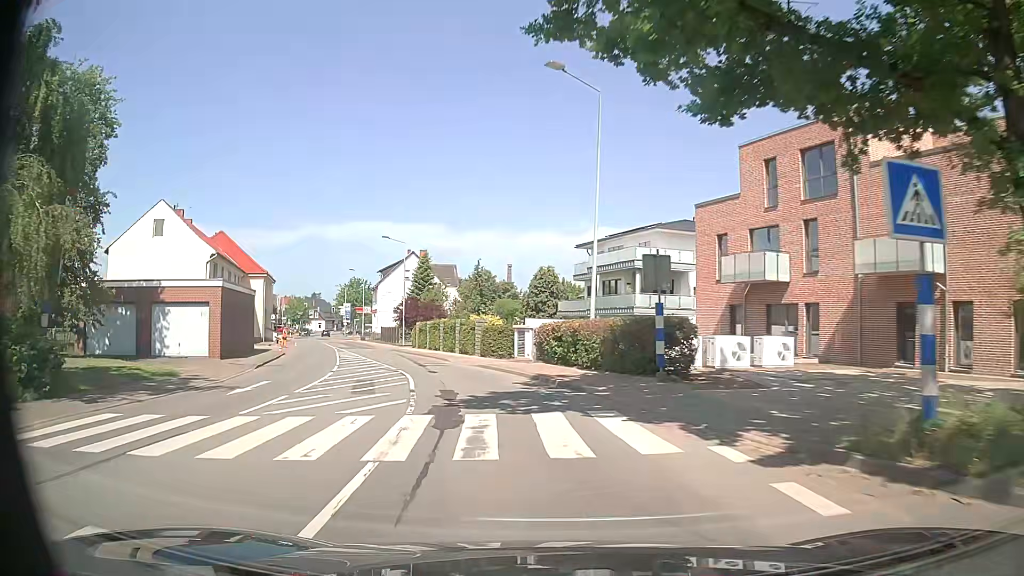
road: secondary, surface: asphalt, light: Day
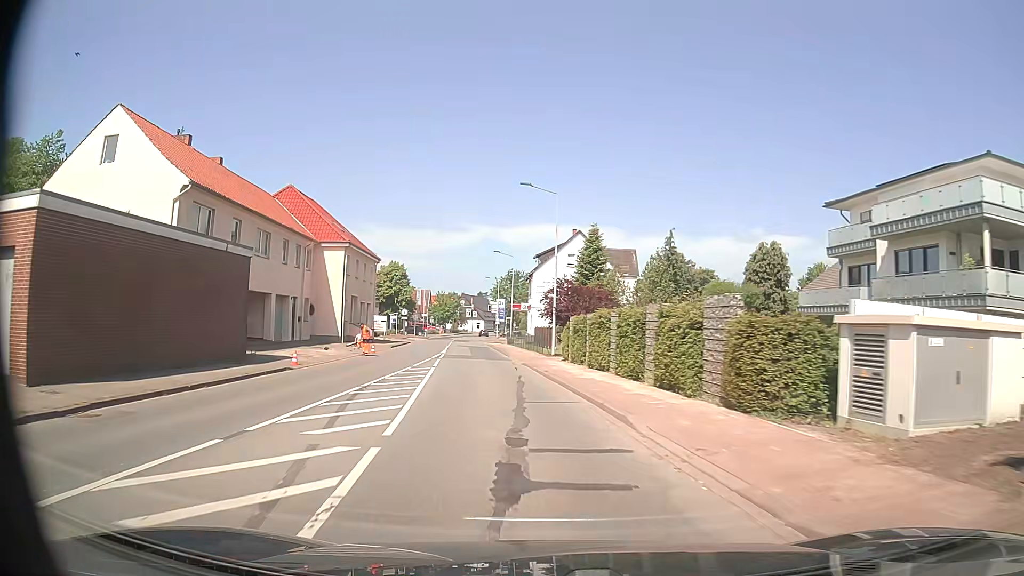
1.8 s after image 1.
(-3.5, +22.8) m; -16°
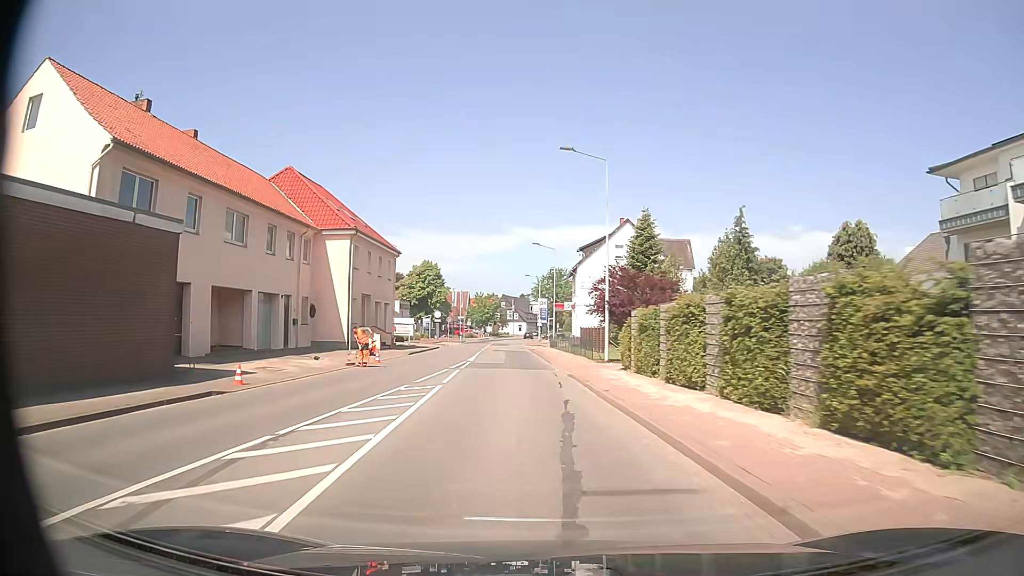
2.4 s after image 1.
(-0.3, +7.9) m; -4°
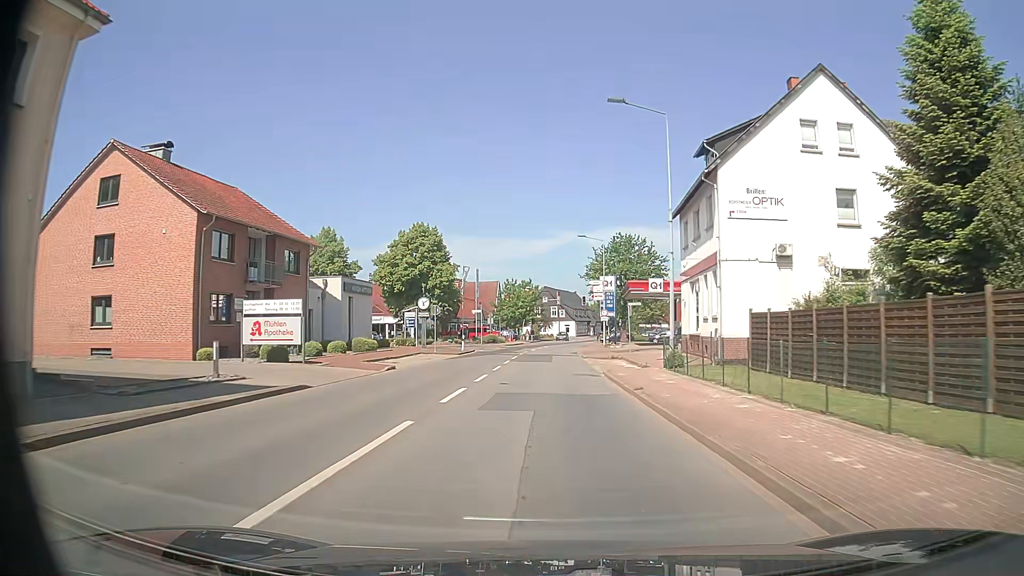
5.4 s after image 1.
(-2.0, +40.7) m; -4°
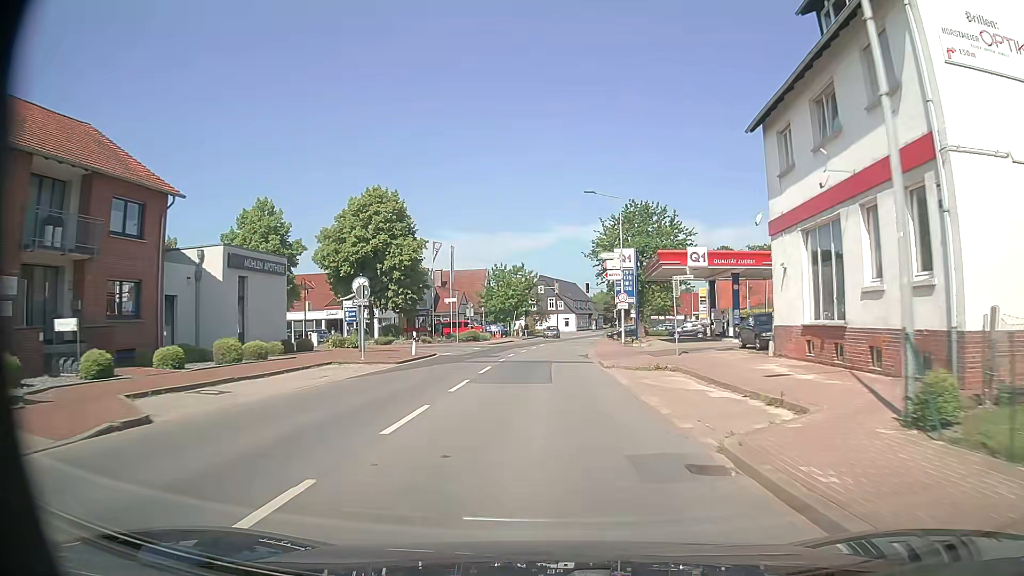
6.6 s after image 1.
(+0.1, +16.4) m; 0°
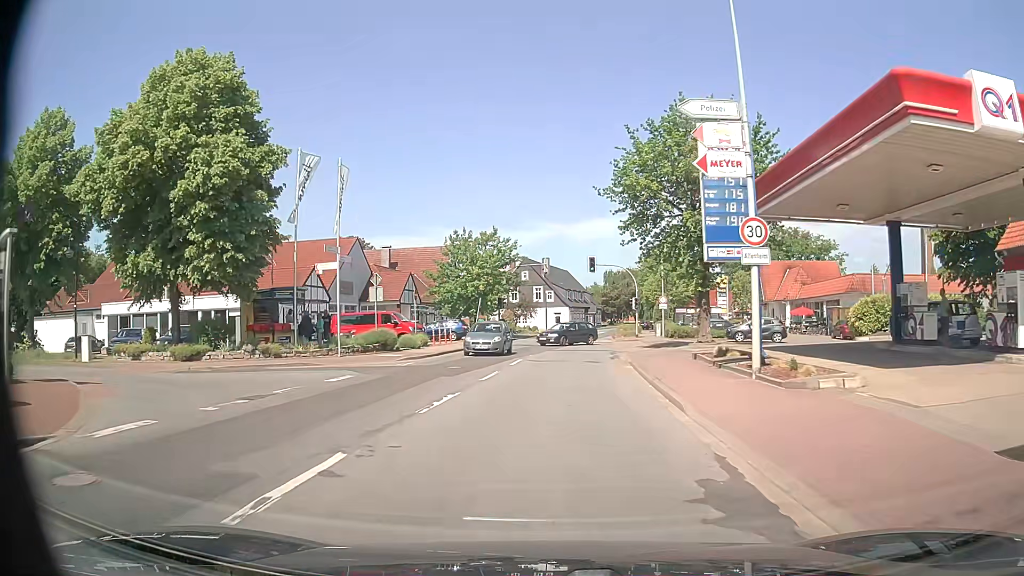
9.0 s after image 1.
(+0.4, +27.6) m; +1°
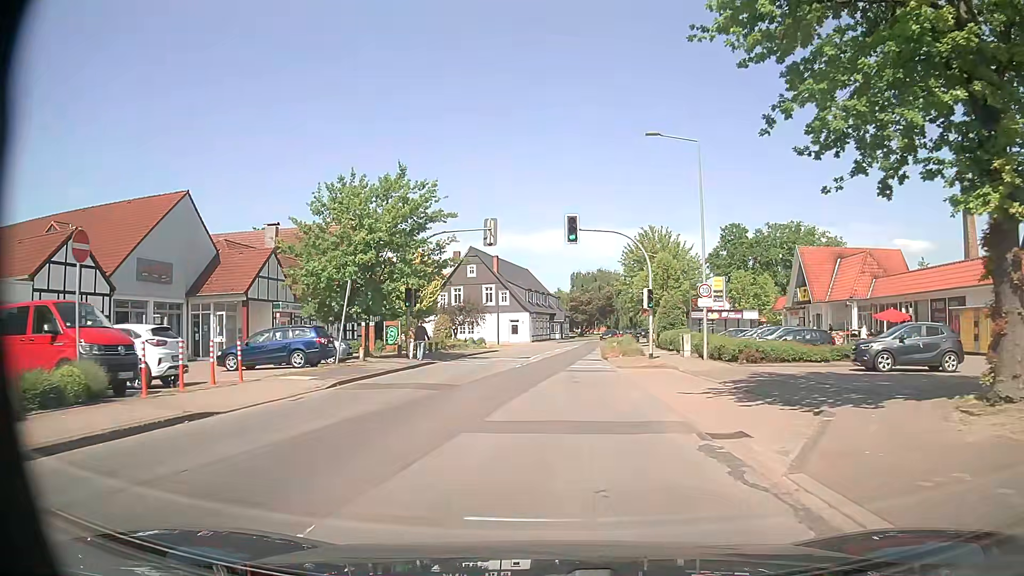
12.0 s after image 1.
(+0.6, +24.3) m; +3°
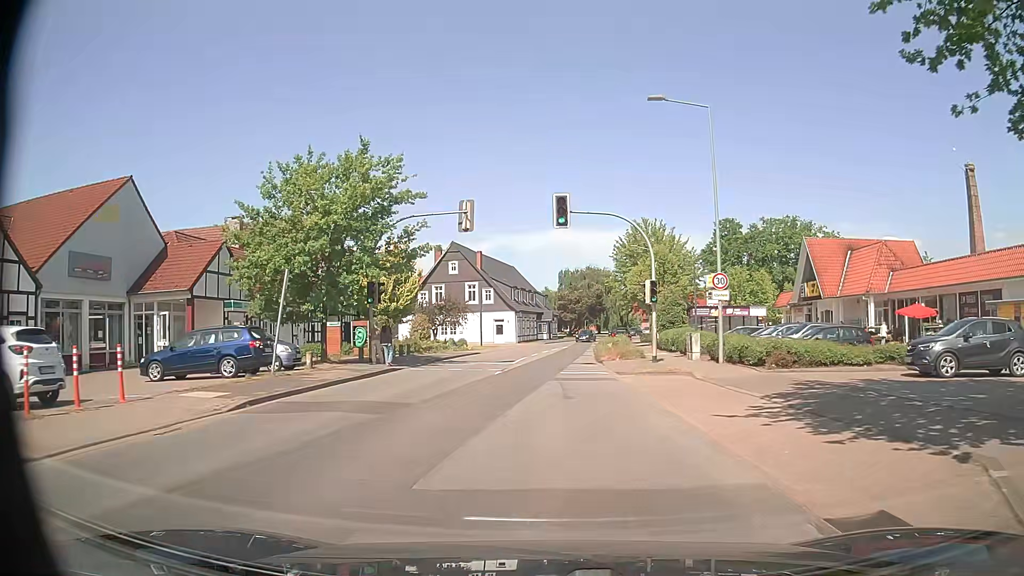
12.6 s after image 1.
(+0.1, +4.7) m; +1°
(0, +10) (+1, +20) (+1, +30) (+1, +40) (+2, +50) (+3, +60) (+5, +70) (+8, +79) (+11, +89) (+15, +98) m
